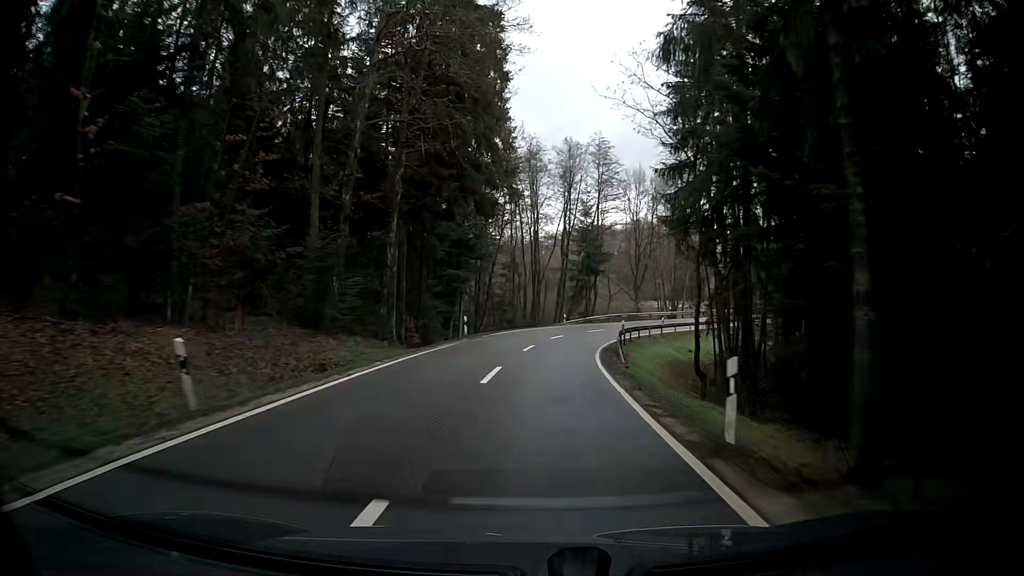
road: tertiary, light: Day
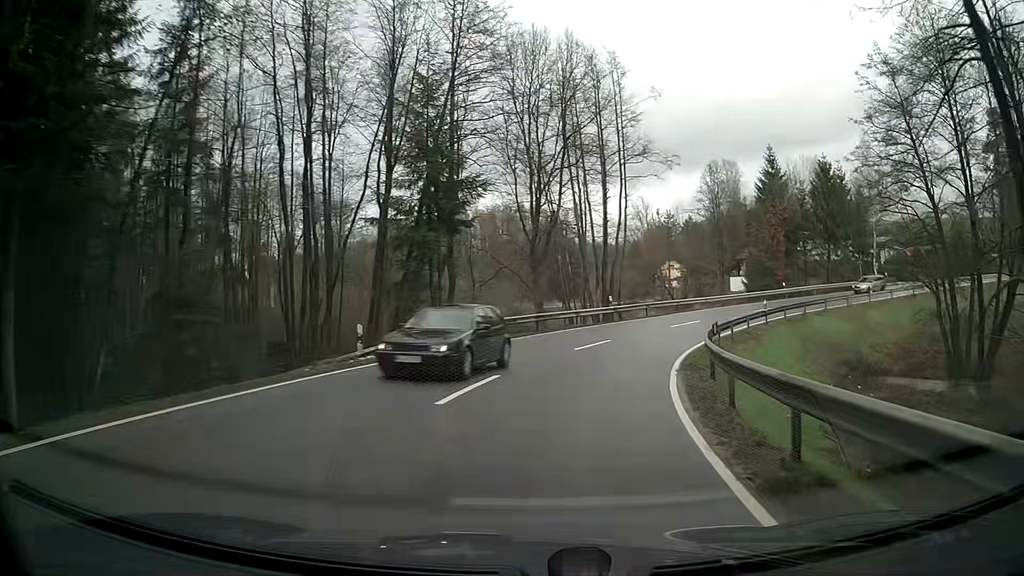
(+3.7, +38.5) m; +14°
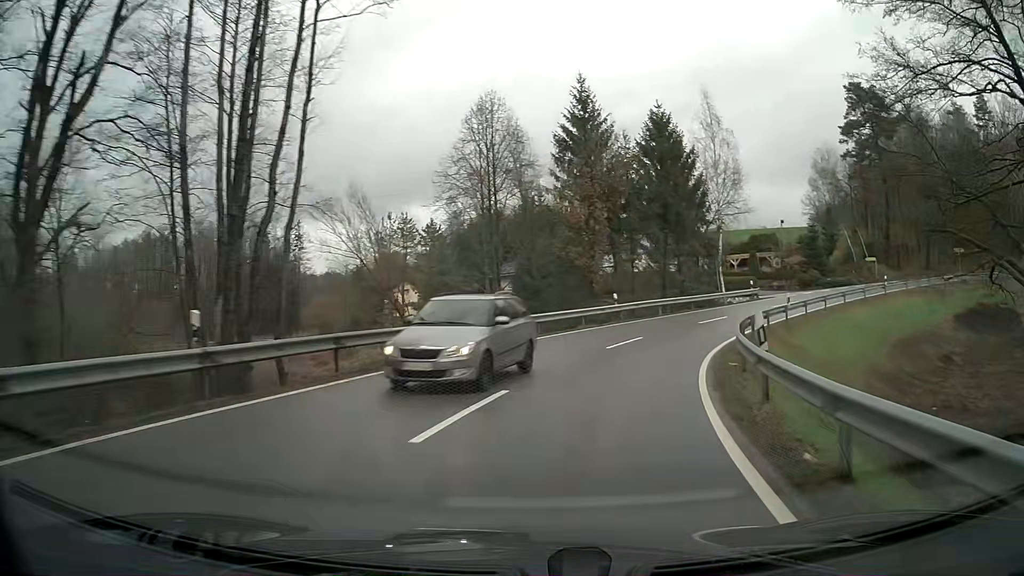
(+5.0, +25.1) m; +24°
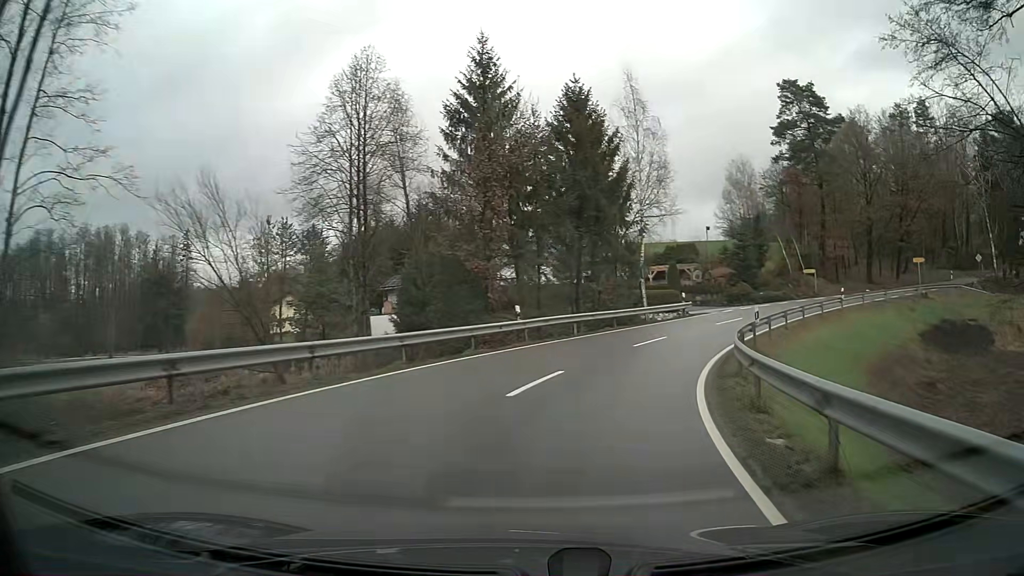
(+0.6, +8.2) m; +8°
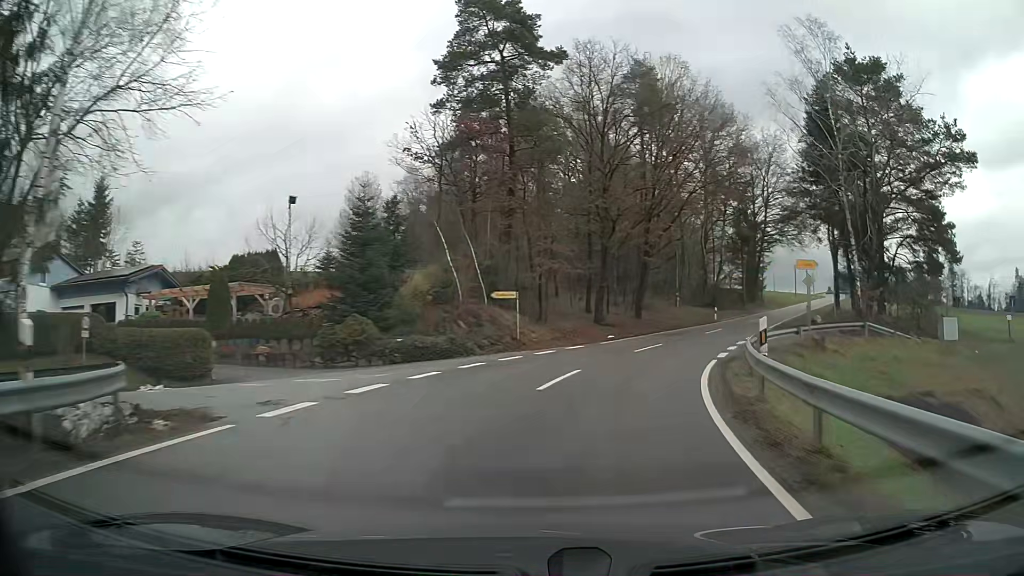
(+9.0, +30.6) m; +33°
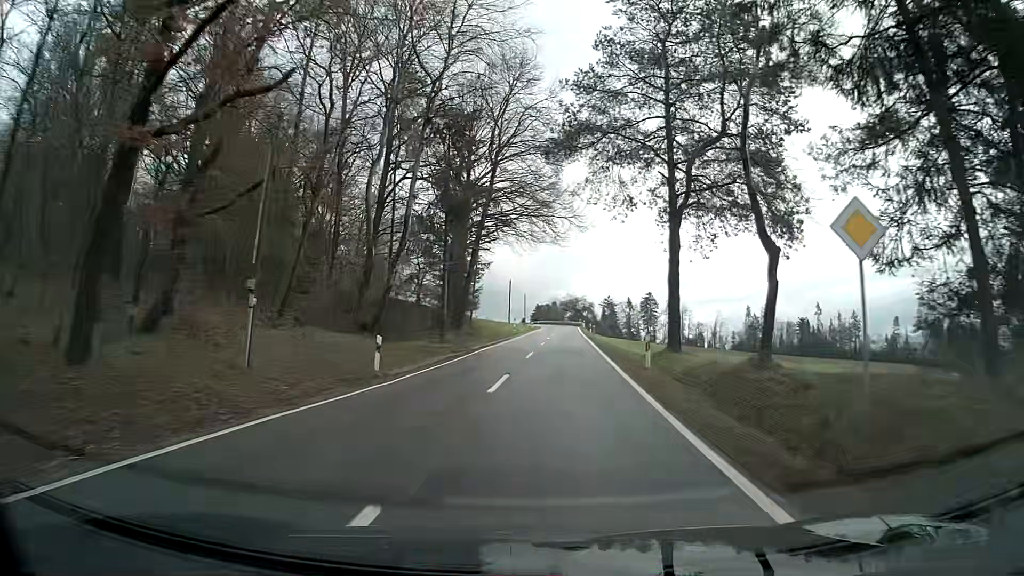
(+8.3, +32.6) m; +25°
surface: asphalt
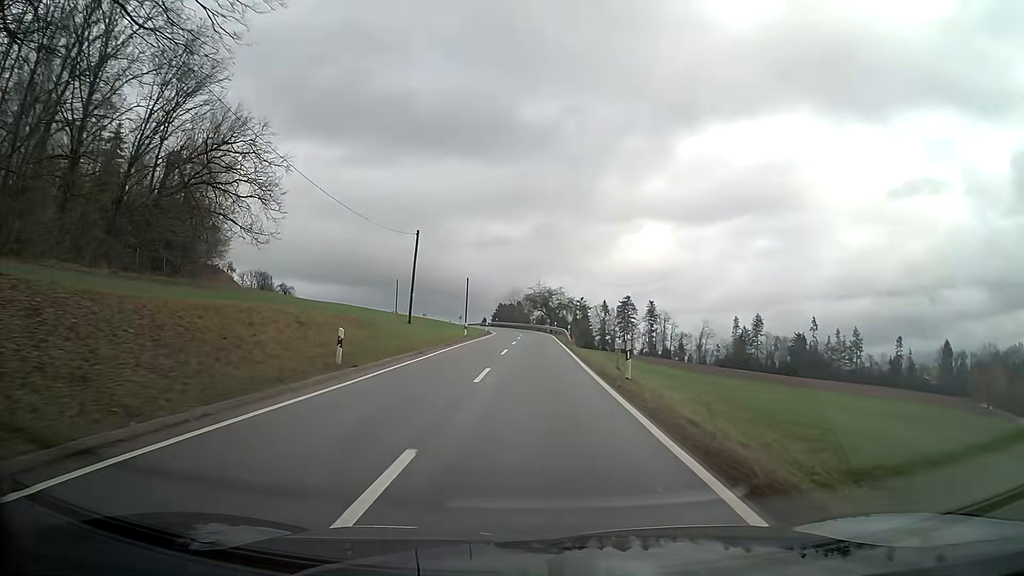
(+1.5, +46.1) m; +2°
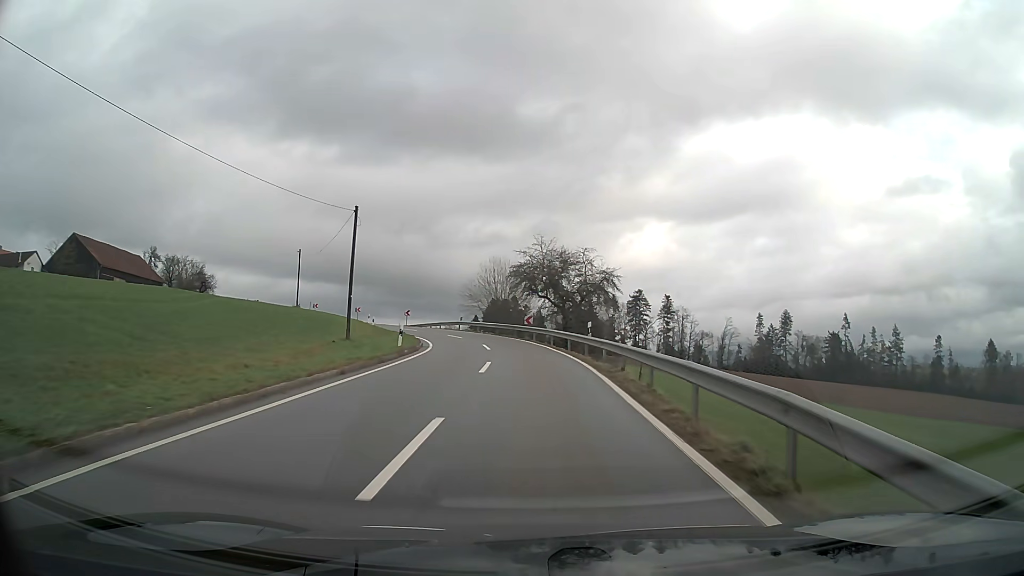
(+0.1, +45.6) m; 0°
(0, +10) (0, +20) (-1, +30) (-4, +40) (-7, +49) (-12, +58) (-18, +66) (-26, +72) (-34, +78) (-43, +82) m
